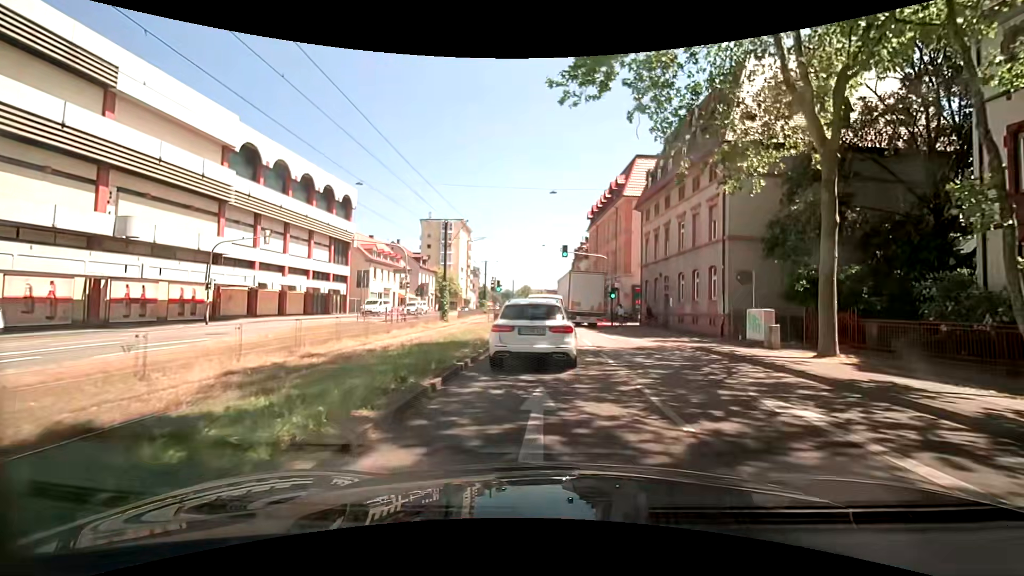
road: primary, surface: asphalt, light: Day
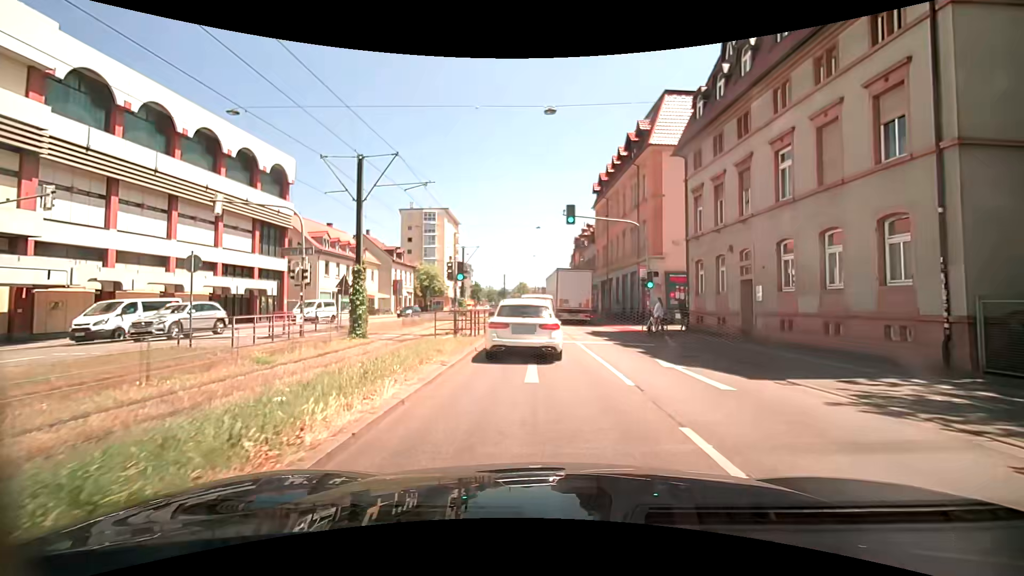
(+0.5, +14.8) m; +2°
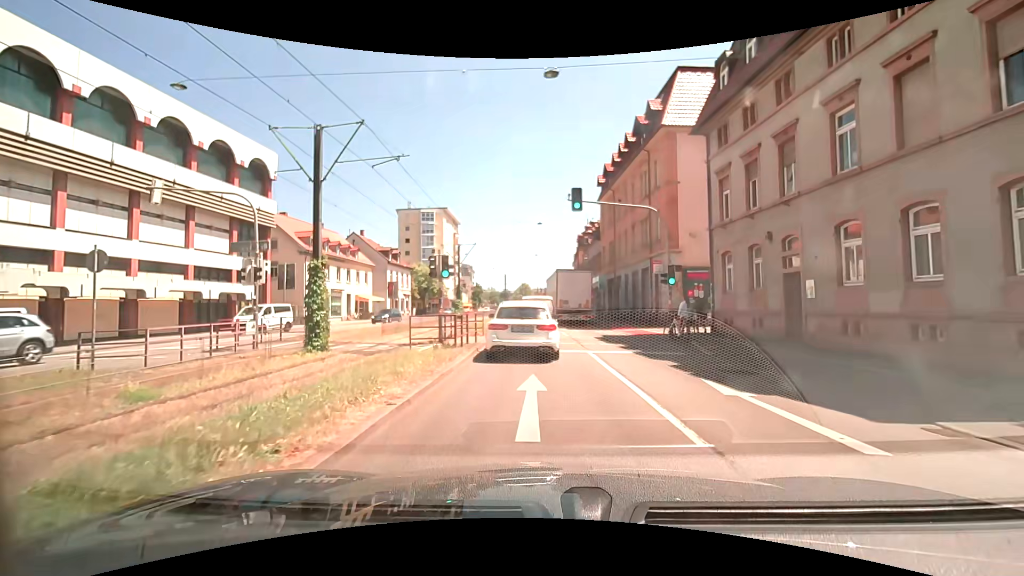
(0.0, +3.6) m; 0°
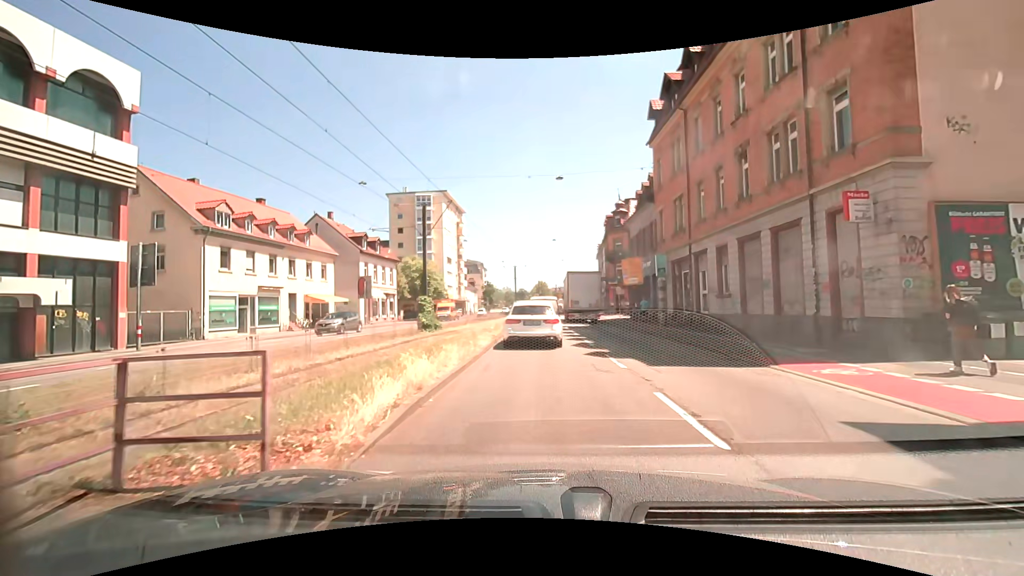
(-0.4, +18.5) m; -2°
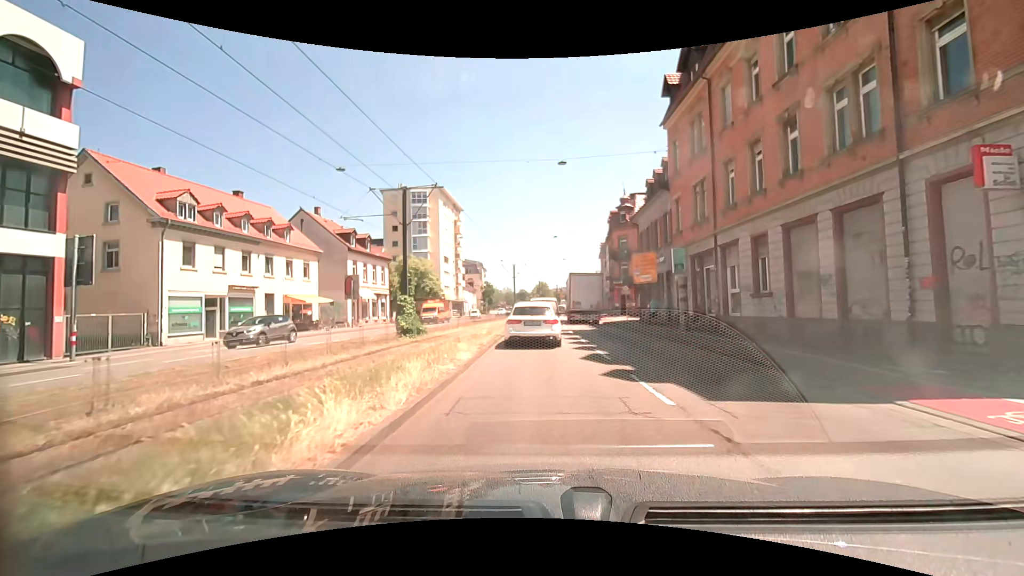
(0.0, +3.9) m; -1°
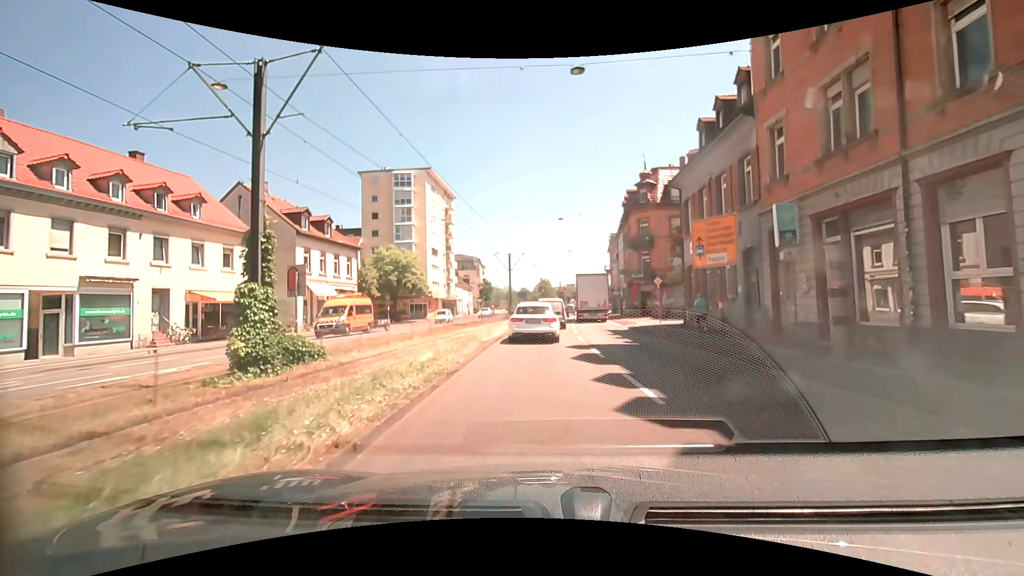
(+0.1, +12.0) m; 0°
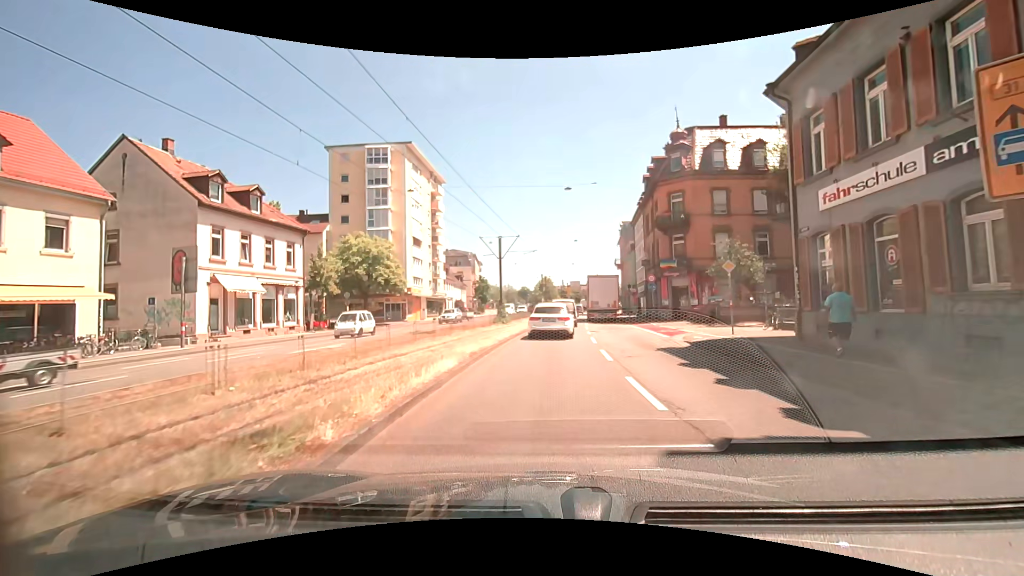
(+0.1, +12.5) m; 0°
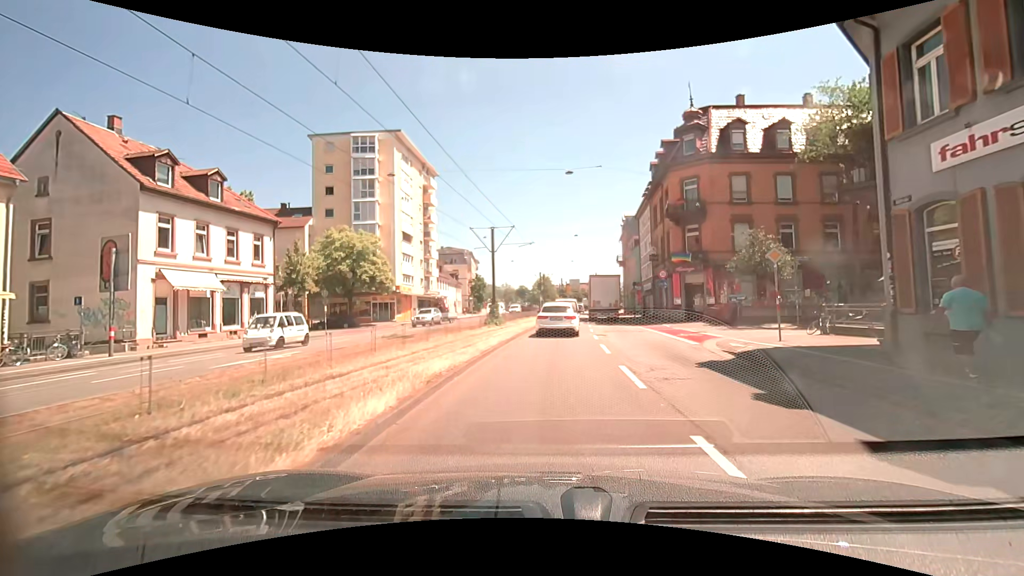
(0.0, +4.3) m; 0°
(0, +10) (+1, +20) (+1, +30) (+2, +40) (+3, +50) (+4, +60) (+5, +70) (+5, +80) (+6, +90) (+7, +100) m
